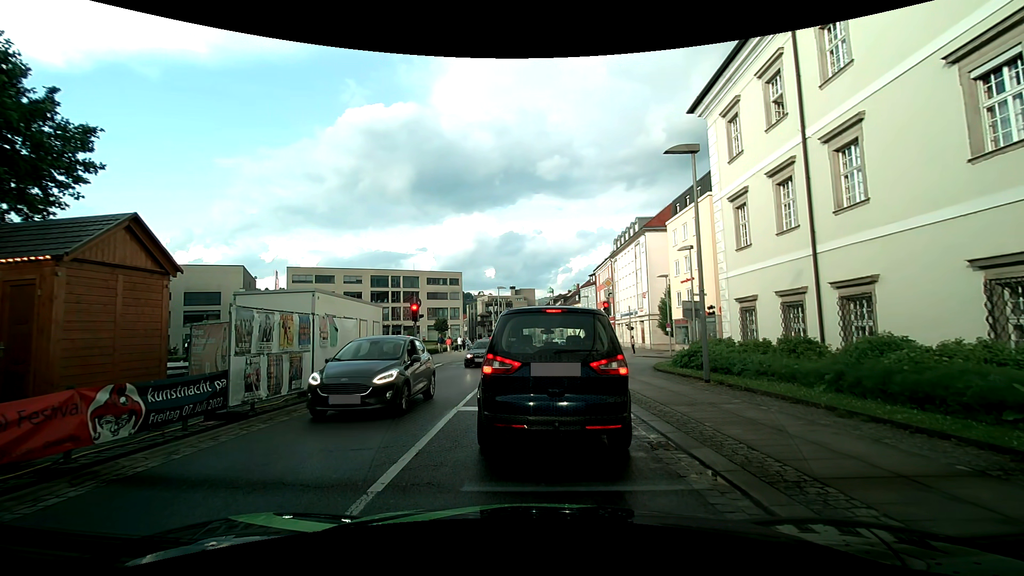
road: tertiary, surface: asphalt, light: Day
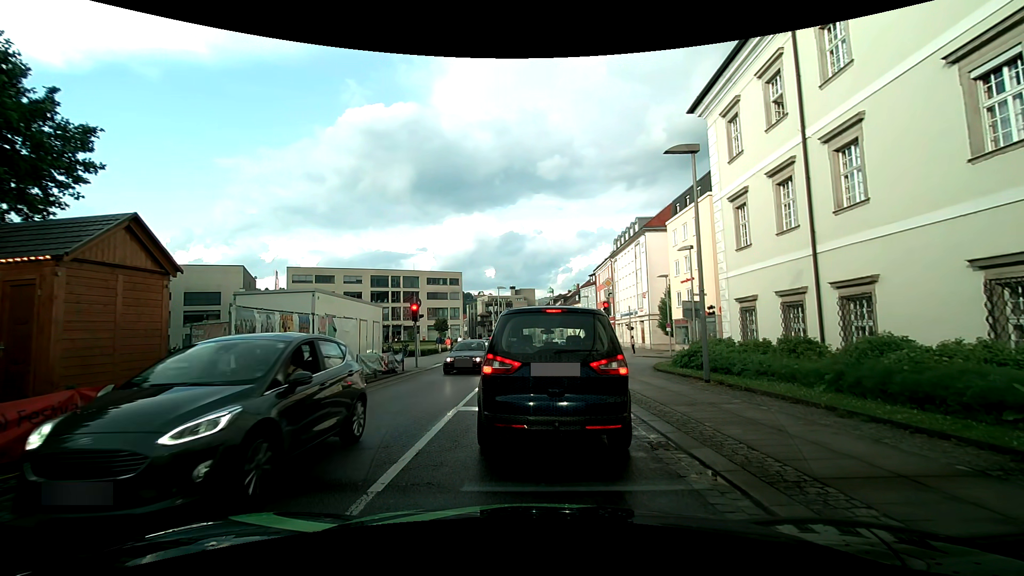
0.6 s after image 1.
(0.0, 0.0) m; 0°
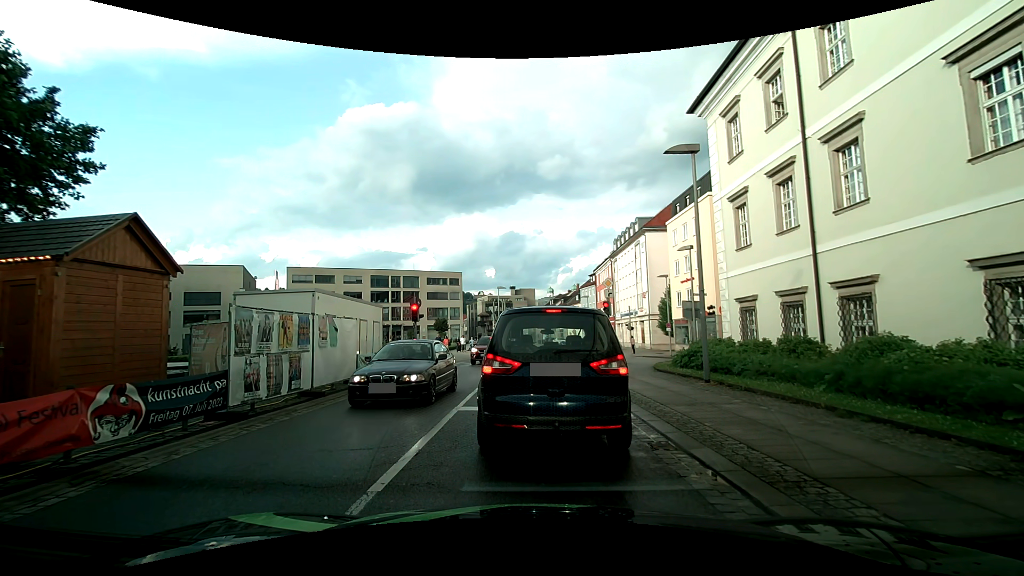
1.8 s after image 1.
(0.0, 0.0) m; 0°
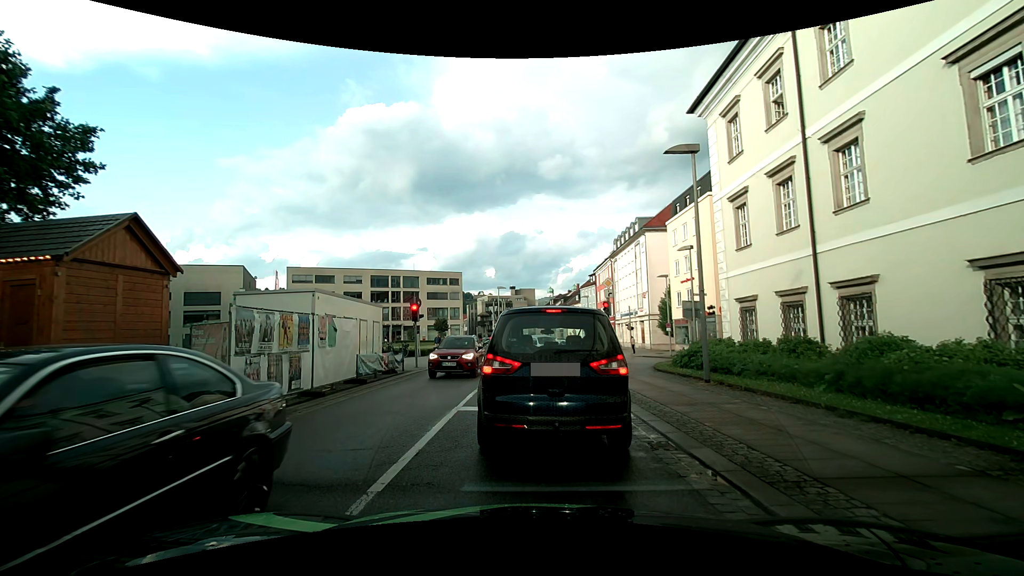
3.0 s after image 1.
(0.0, 0.0) m; 0°
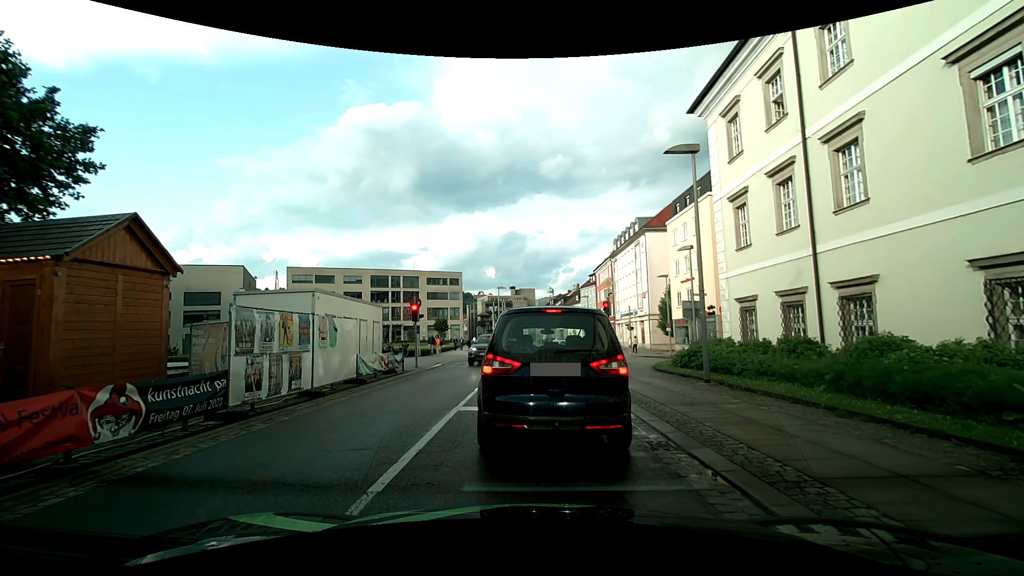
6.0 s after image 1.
(0.0, 0.0) m; 0°
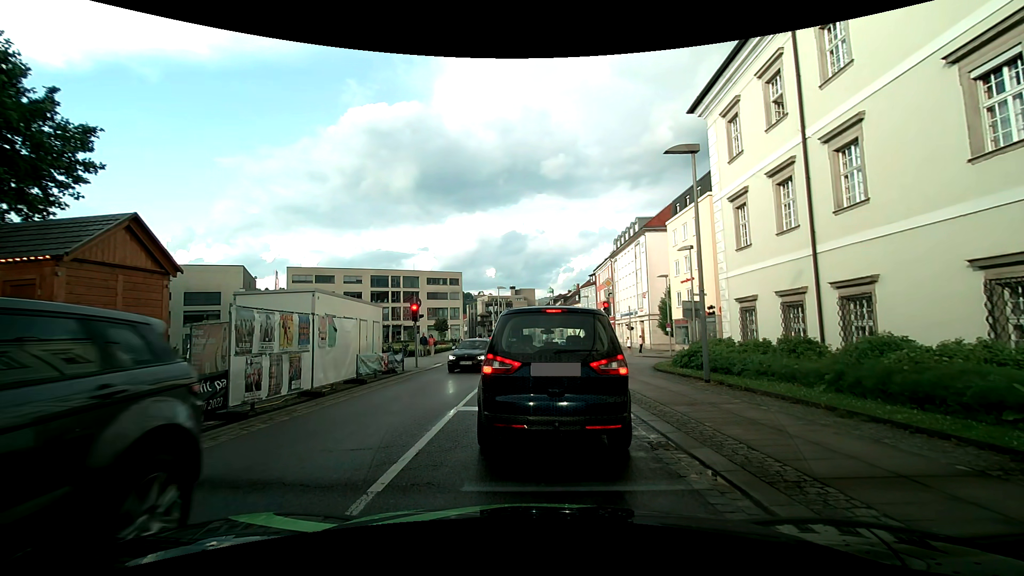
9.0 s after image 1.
(0.0, 0.0) m; 0°
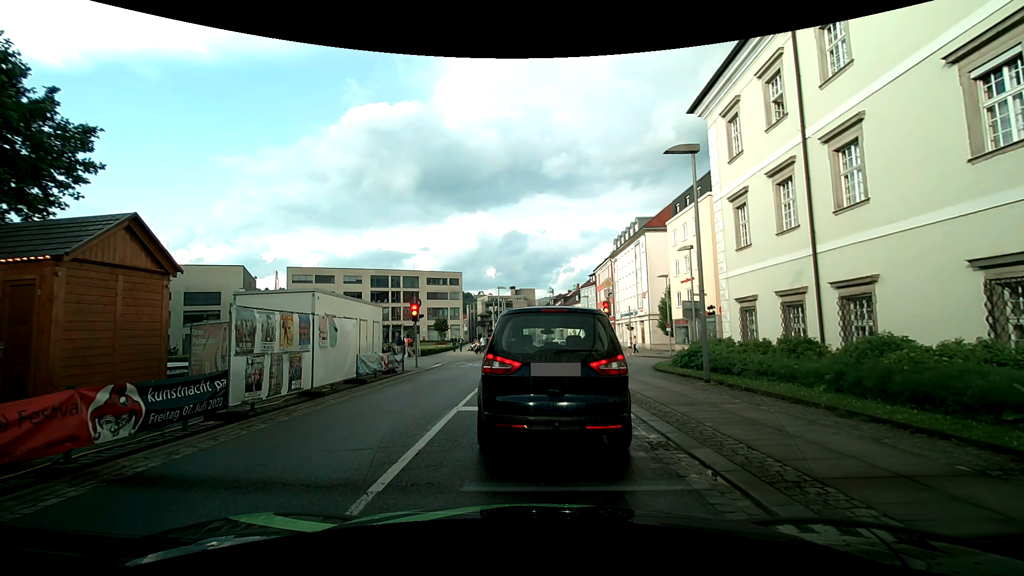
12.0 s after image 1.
(0.0, 0.0) m; 0°
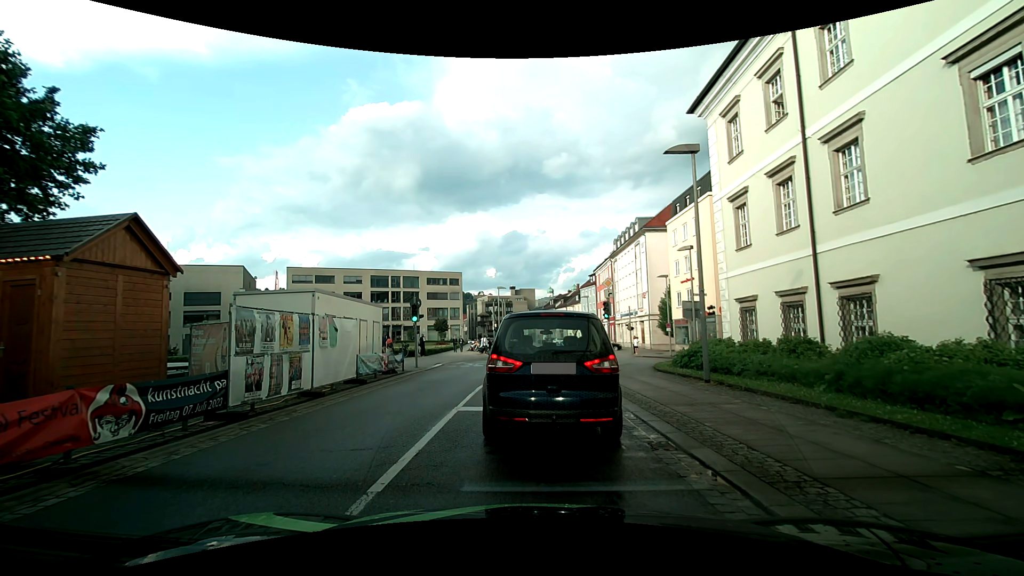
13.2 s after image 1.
(0.0, 0.0) m; 0°
(-1, +10) (-1, +20) (0, +30) (+2, +40) (+3, +50) (+2, +60) (+1, +69) (0, +79) (-1, +89) (-2, +99) m
